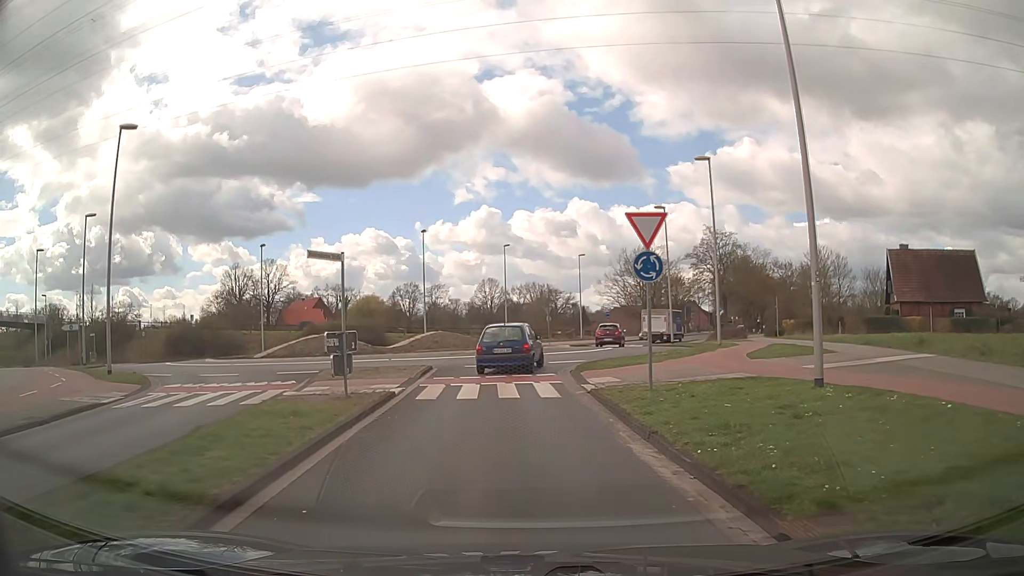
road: tertiary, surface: asphalt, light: Day
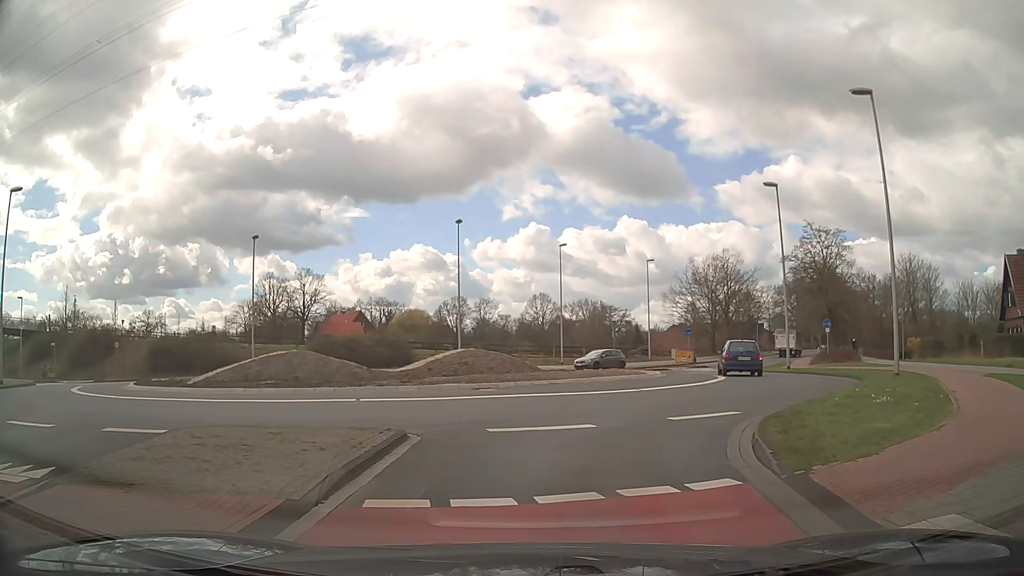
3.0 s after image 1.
(-0.6, +12.3) m; -5°
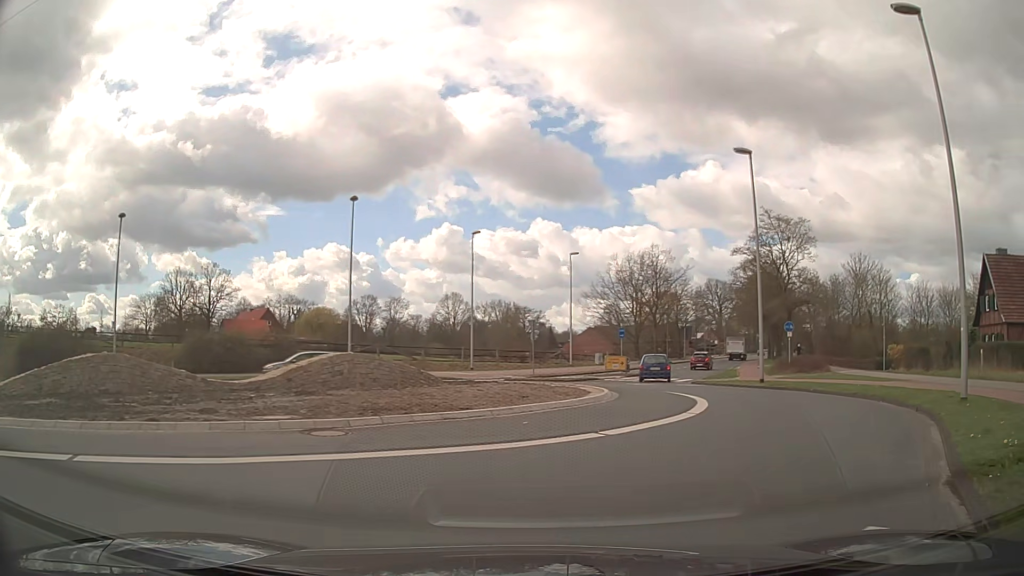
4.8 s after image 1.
(+0.4, +7.7) m; +9°
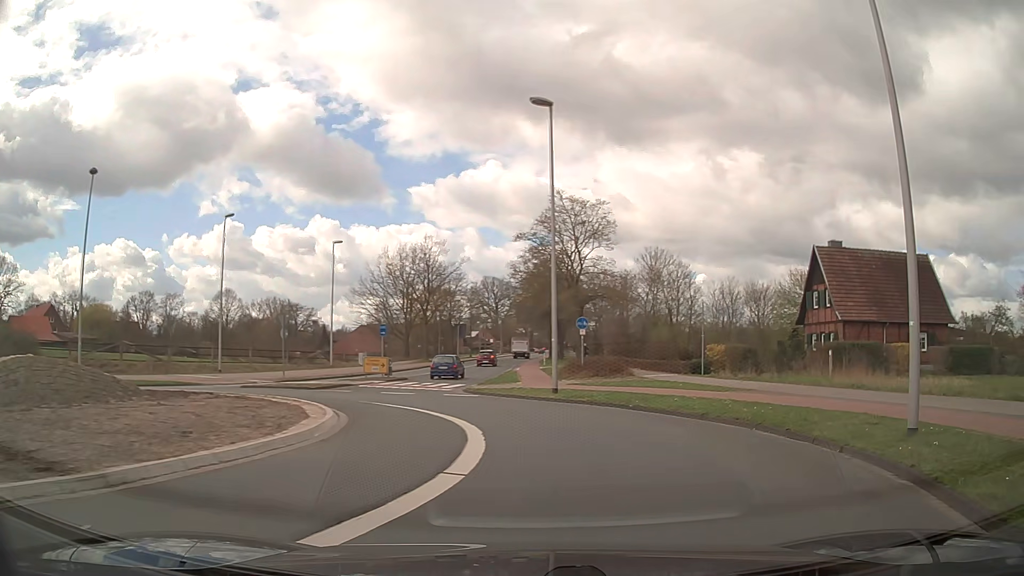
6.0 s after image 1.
(+0.9, +6.1) m; +18°
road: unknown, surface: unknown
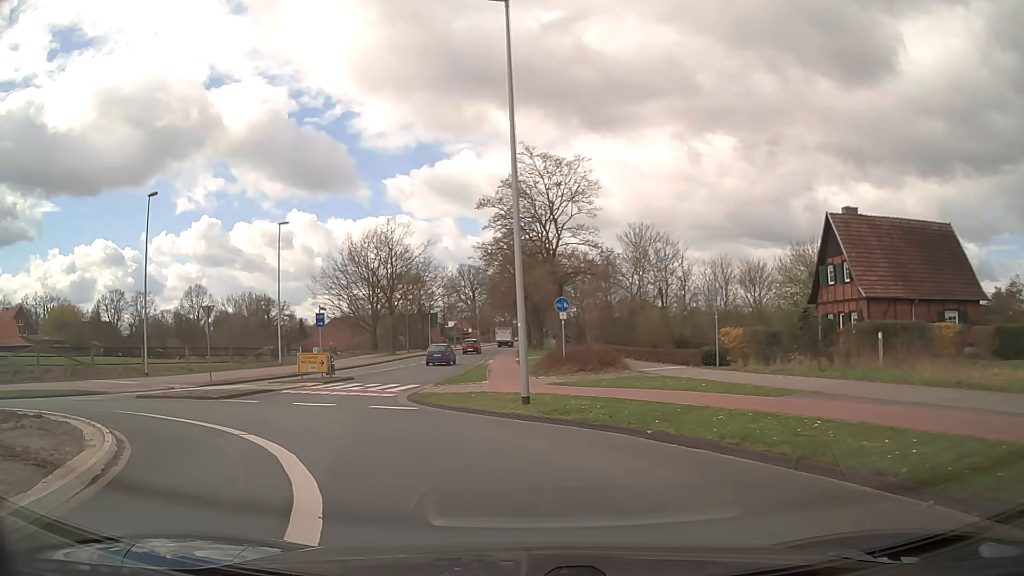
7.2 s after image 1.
(+0.5, +6.7) m; +2°
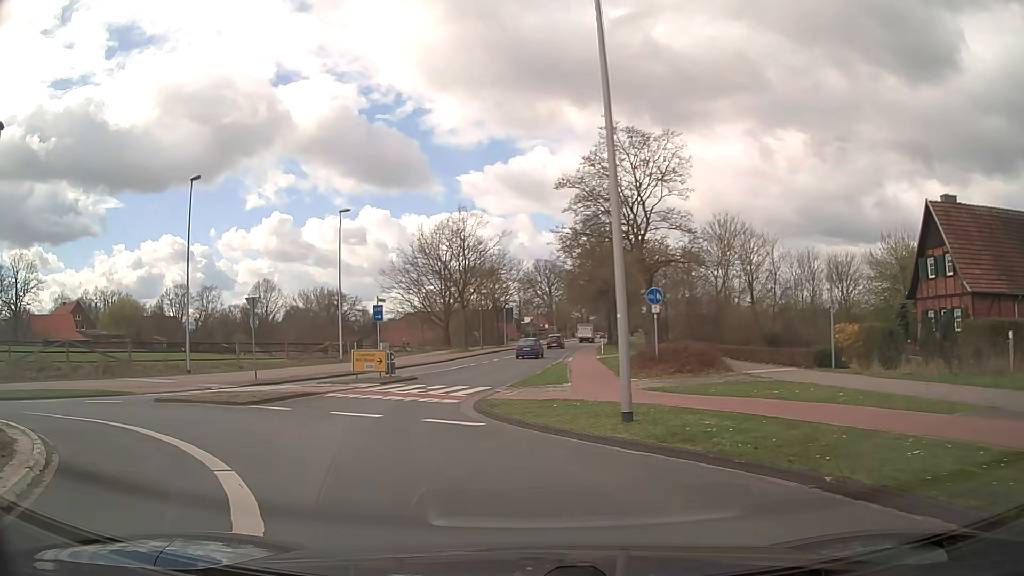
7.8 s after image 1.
(-0.2, +3.6) m; -6°
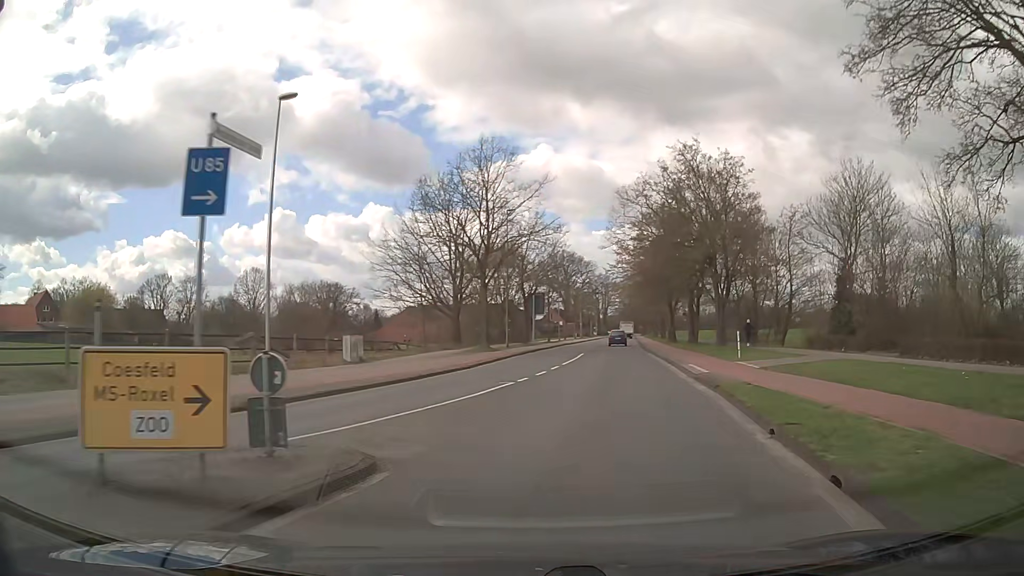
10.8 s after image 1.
(-3.3, +21.3) m; -1°
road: secondary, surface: asphalt
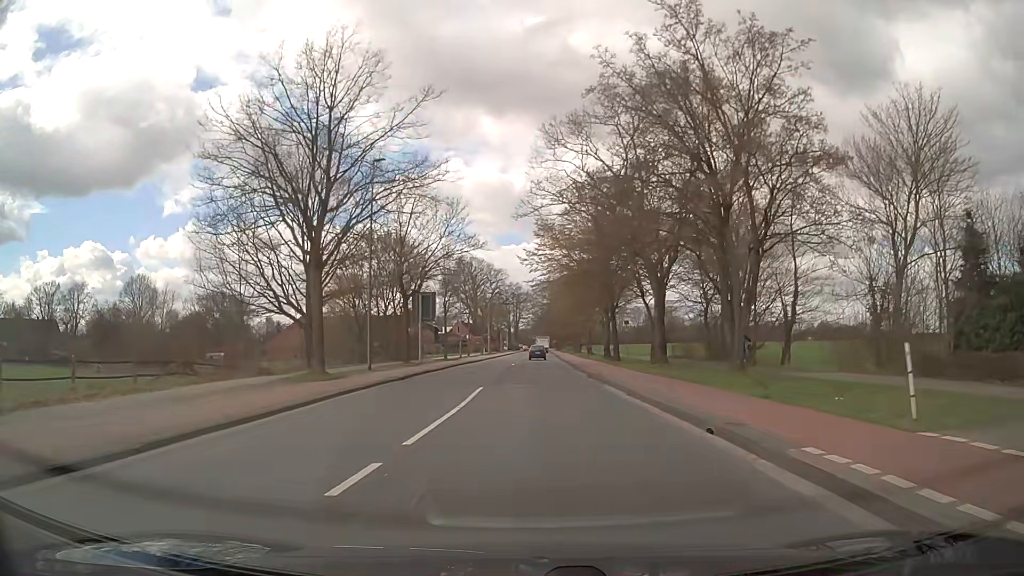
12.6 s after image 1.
(+1.4, +18.5) m; +7°
(0, +10) (0, +20) (0, +30) (0, +40) (0, +50) (0, +60) (+1, +70) (+1, +80) (+1, +90) (+1, +100) m
